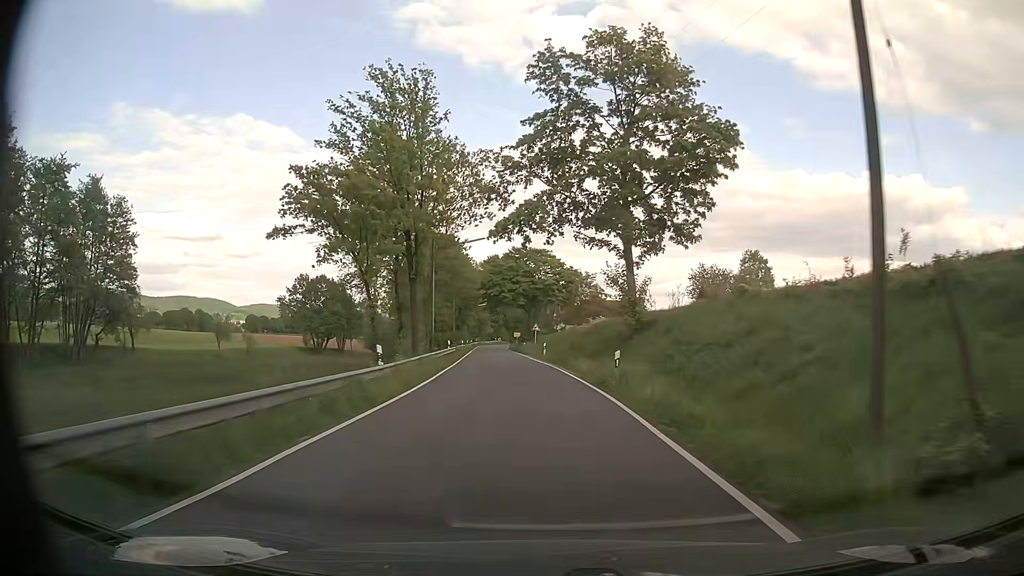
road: tertiary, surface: asphalt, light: Day
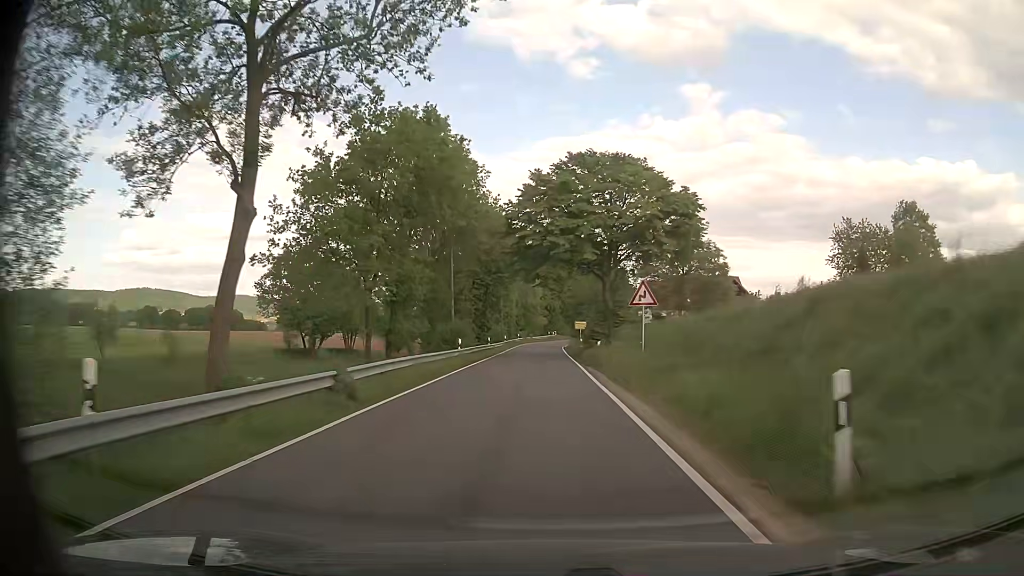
(-2.3, +41.4) m; -6°
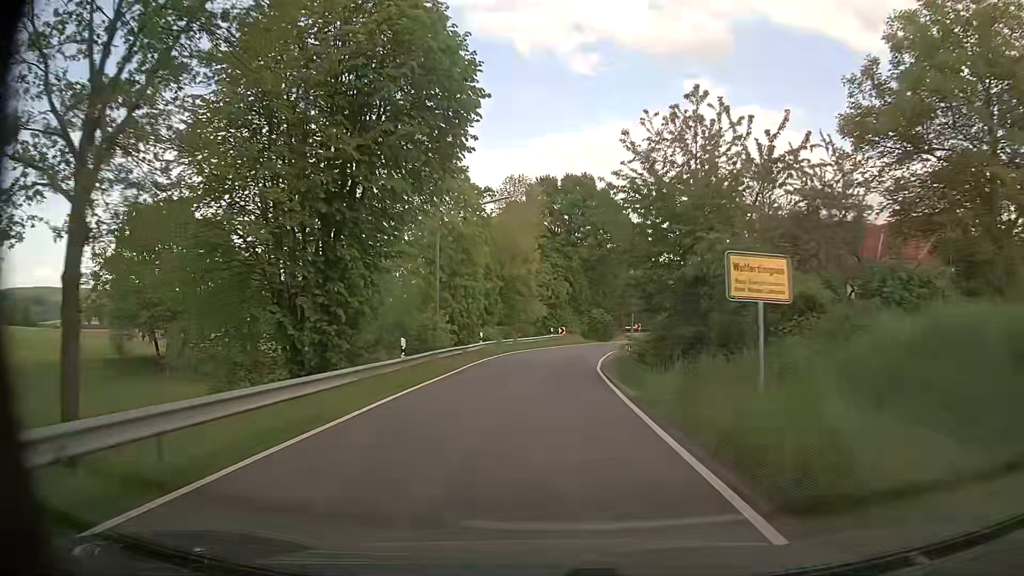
(-0.3, +46.6) m; 0°
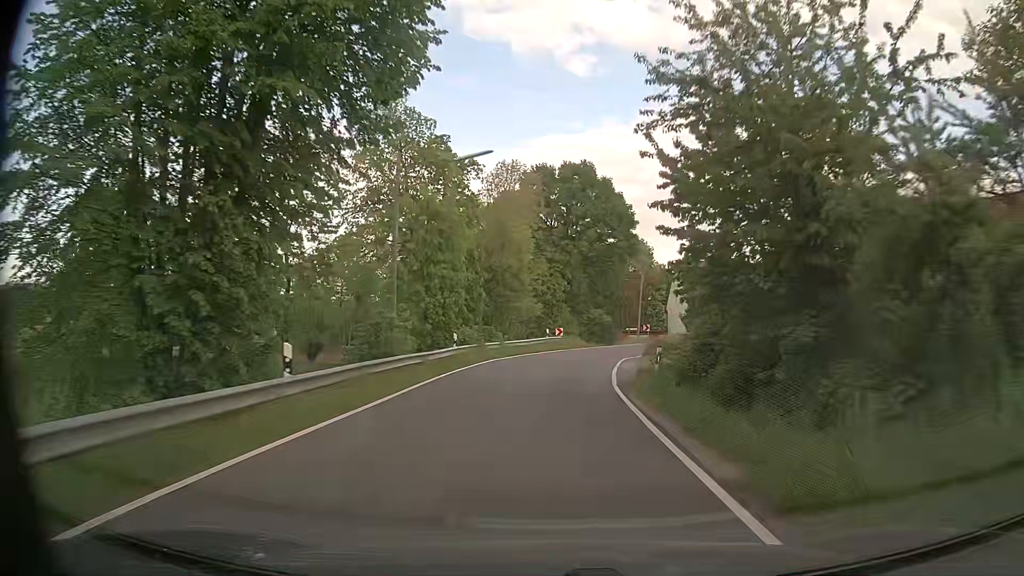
(0.0, +8.1) m; +1°
